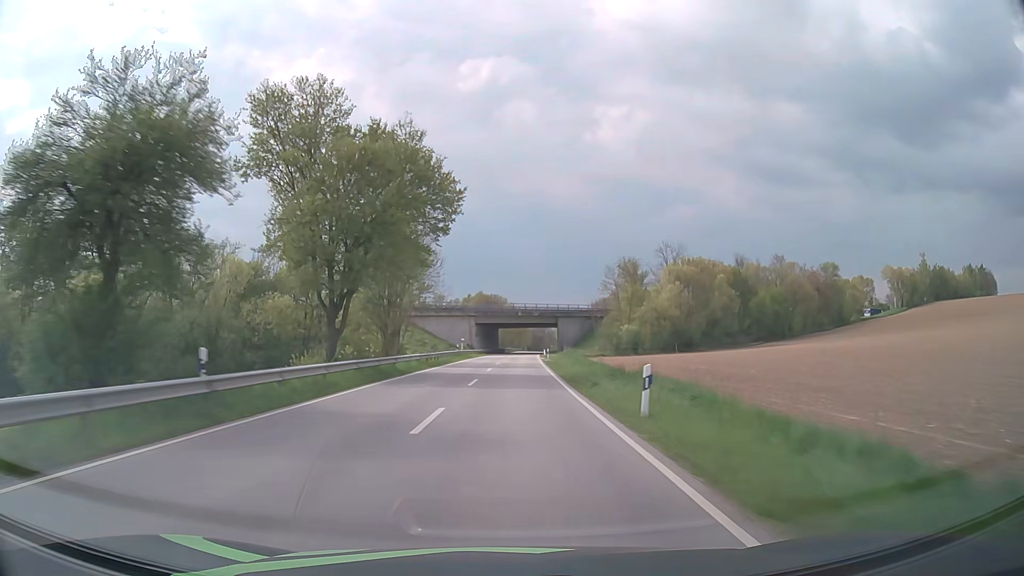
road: secondary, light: Day
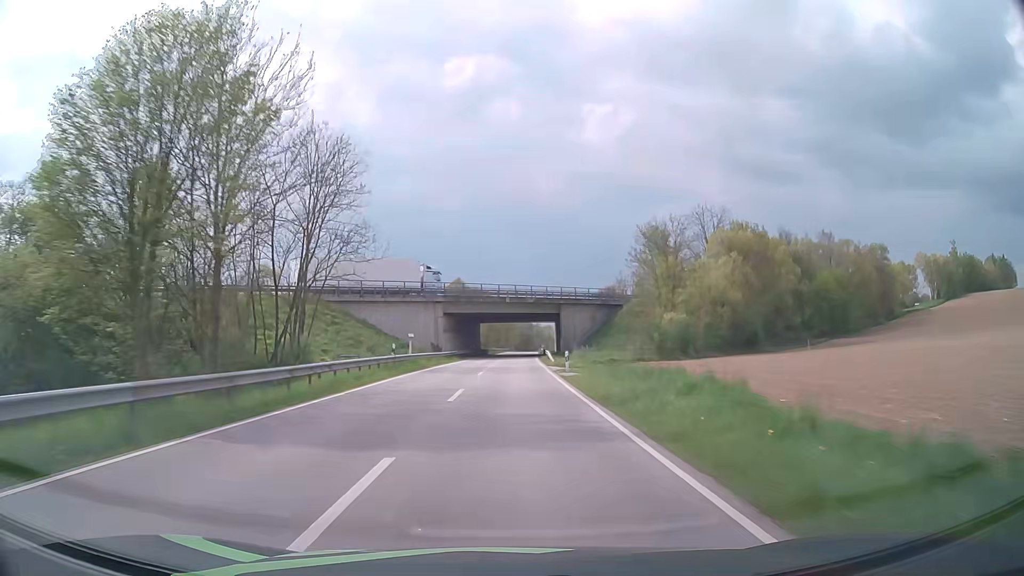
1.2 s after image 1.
(+0.3, +30.3) m; +1°
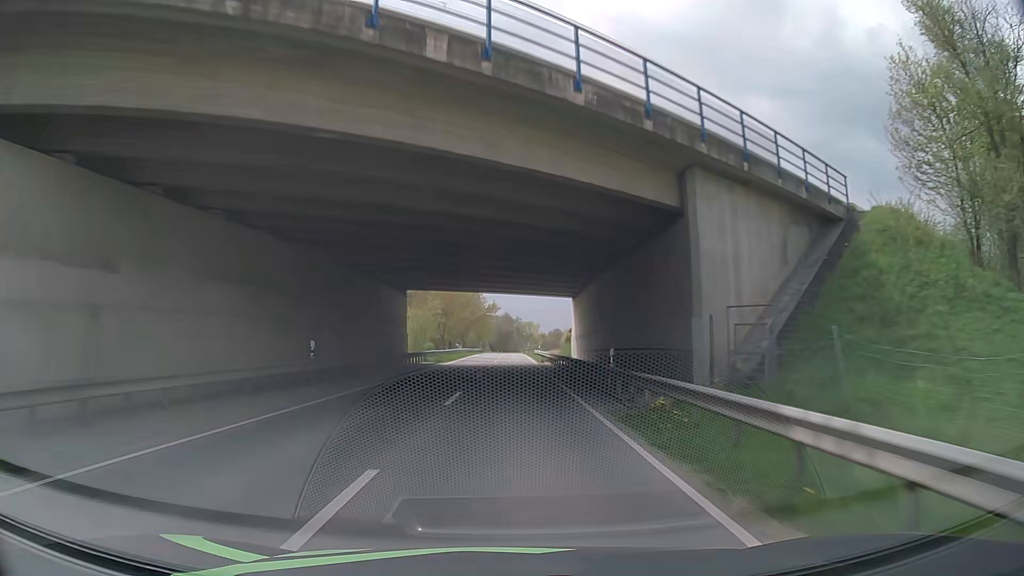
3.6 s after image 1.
(+1.0, +60.6) m; +2°
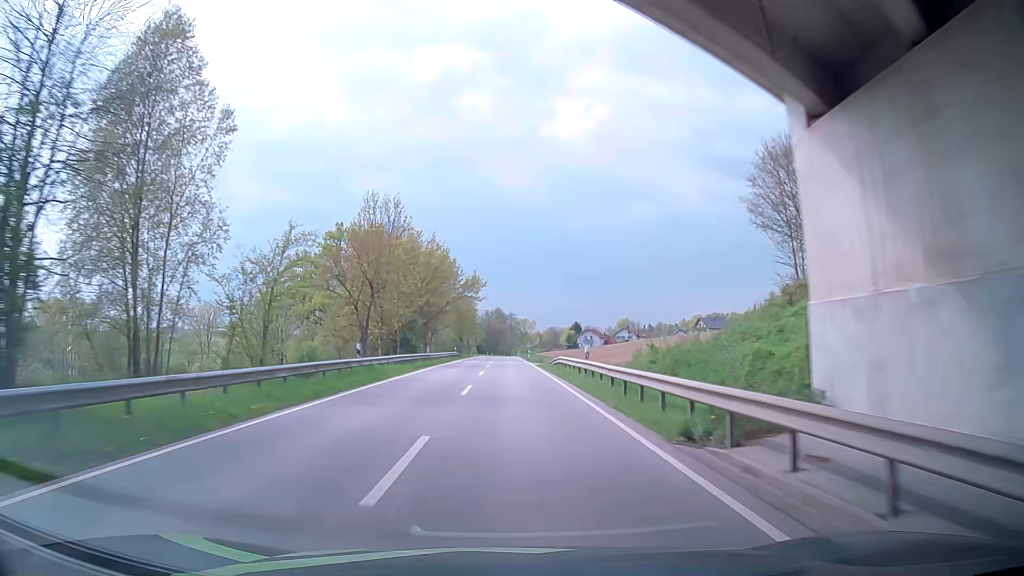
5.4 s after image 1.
(+0.3, +45.5) m; +1°
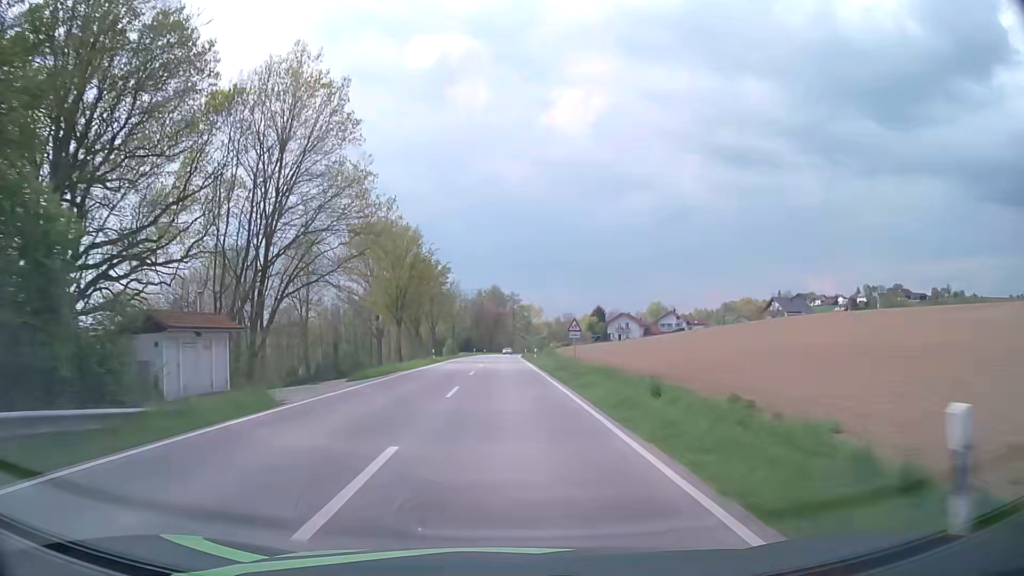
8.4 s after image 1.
(-0.1, +73.0) m; 0°
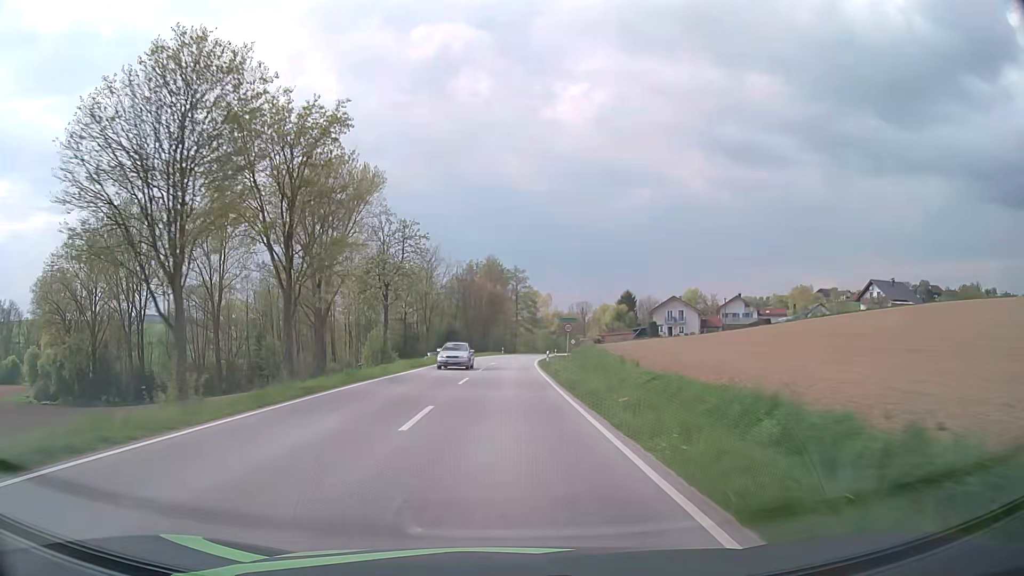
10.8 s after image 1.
(-0.1, +54.2) m; 0°
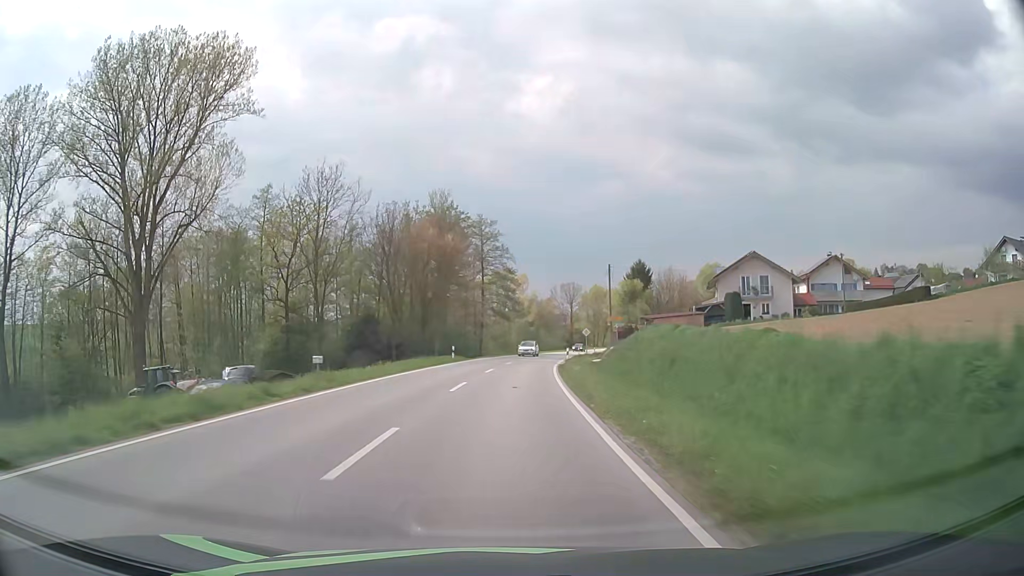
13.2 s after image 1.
(+0.7, +52.0) m; +2°
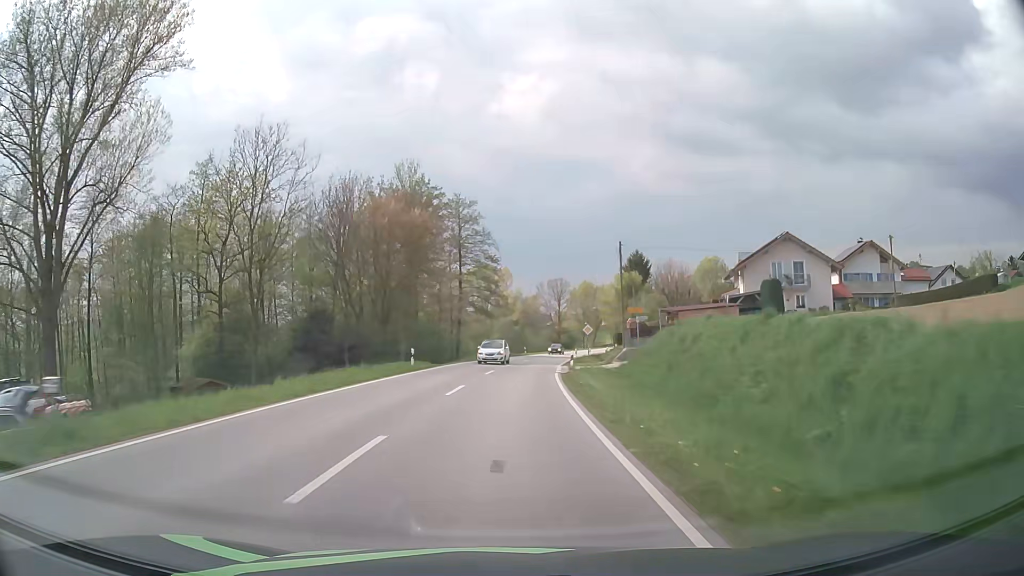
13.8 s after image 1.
(+0.2, +12.8) m; +1°
(0, +10) (0, +20) (+1, +30) (+2, +40) (+3, +50) (+4, +60) (+5, +70) (+7, +80) (+9, +89) (+11, +99) m
